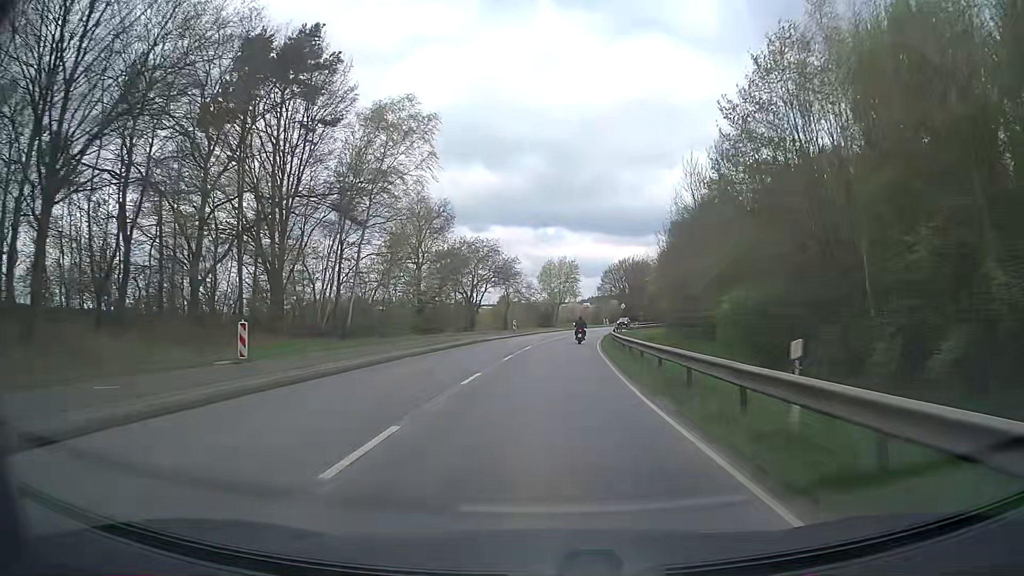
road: secondary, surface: asphalt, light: Day
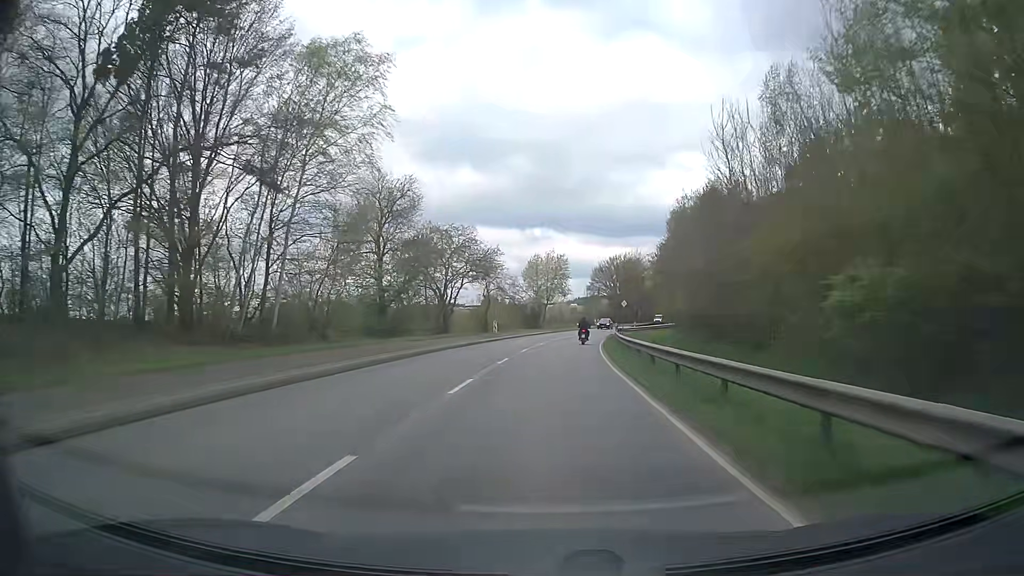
(+0.1, +10.9) m; +1°
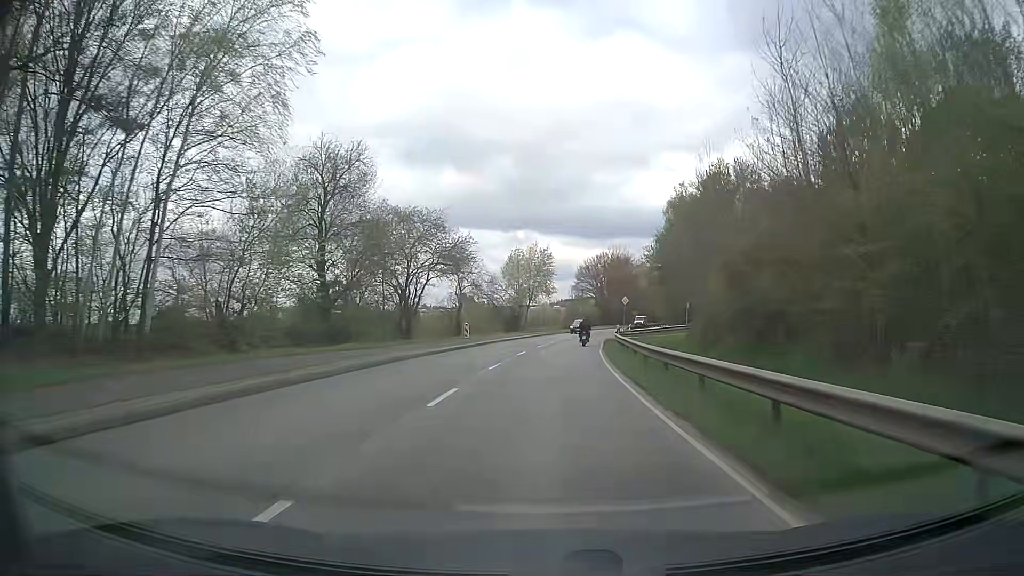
(+0.1, +10.8) m; +2°
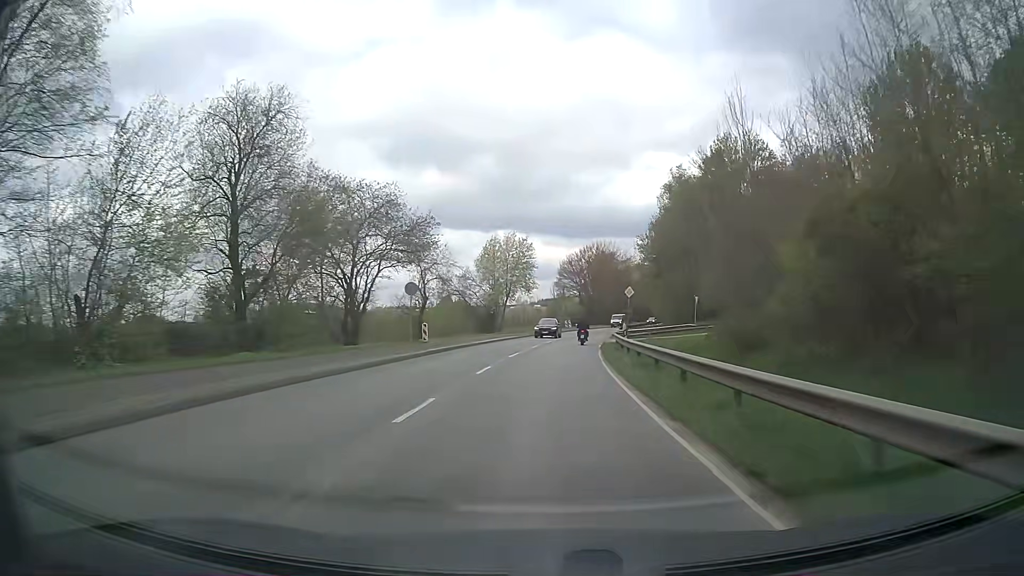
(+0.1, +10.8) m; 0°
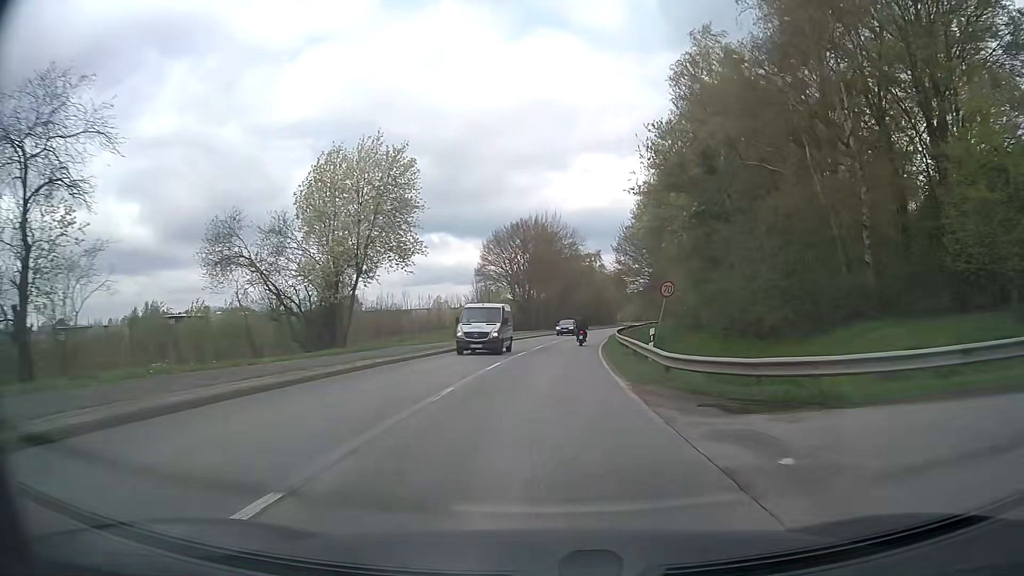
(+2.6, +42.6) m; +6°
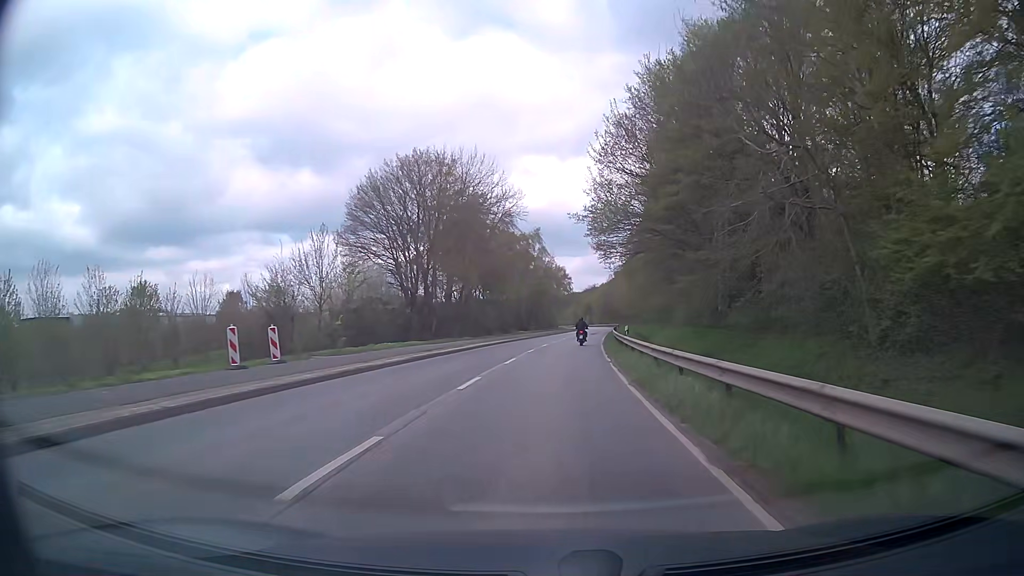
(+2.3, +42.0) m; +6°
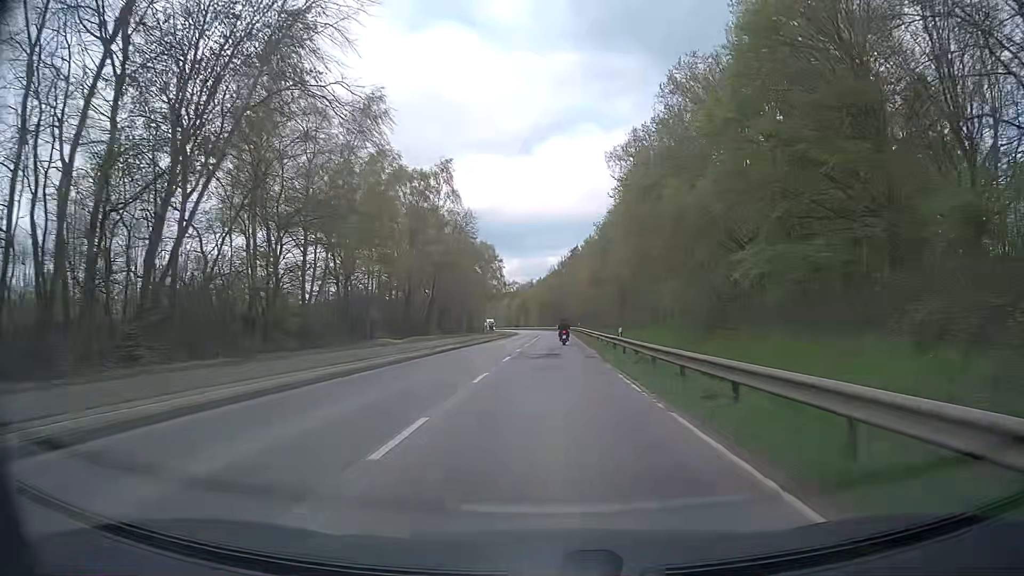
(+2.7, +52.1) m; +6°
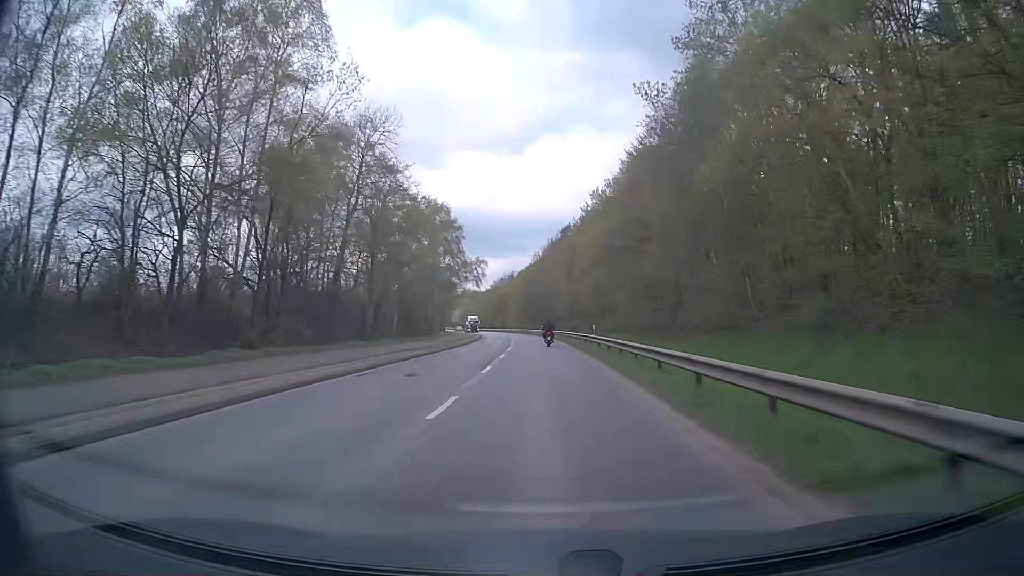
(+0.7, +42.0) m; +2°
(0, +10) (0, +20) (0, +30) (0, +40) (0, +50) (-1, +60) (-1, +70) (-1, +80) (-2, +90) (-3, +100) m
